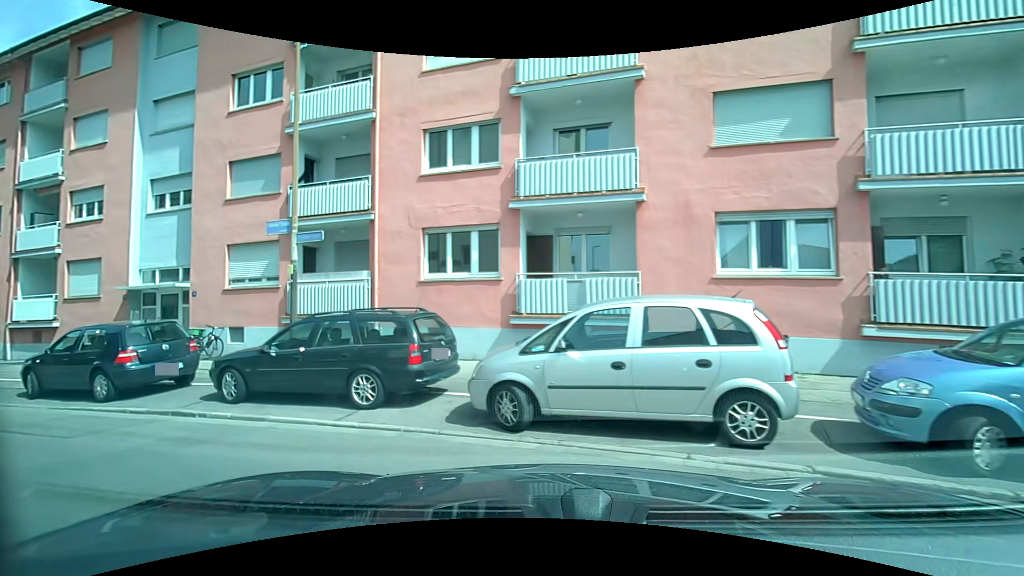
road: residential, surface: asphalt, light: Day
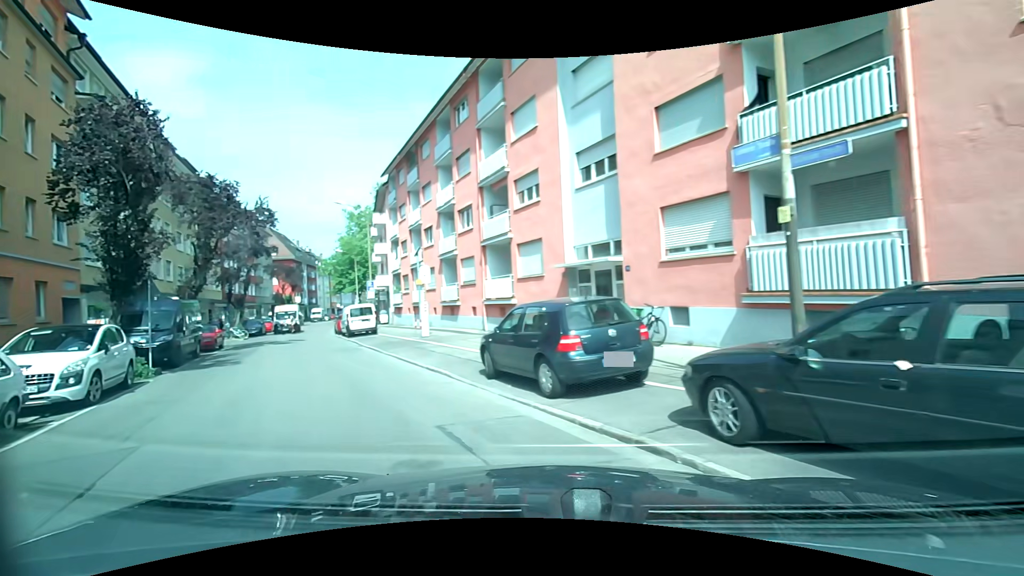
(-1.7, +4.3) m; -44°
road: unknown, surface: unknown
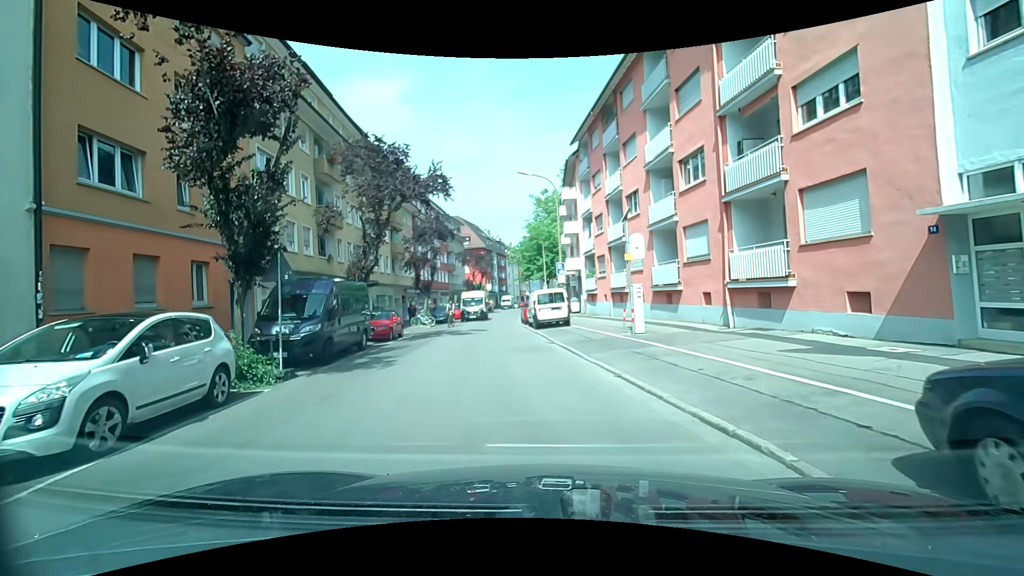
(-2.0, +6.4) m; -24°
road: residential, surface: asphalt
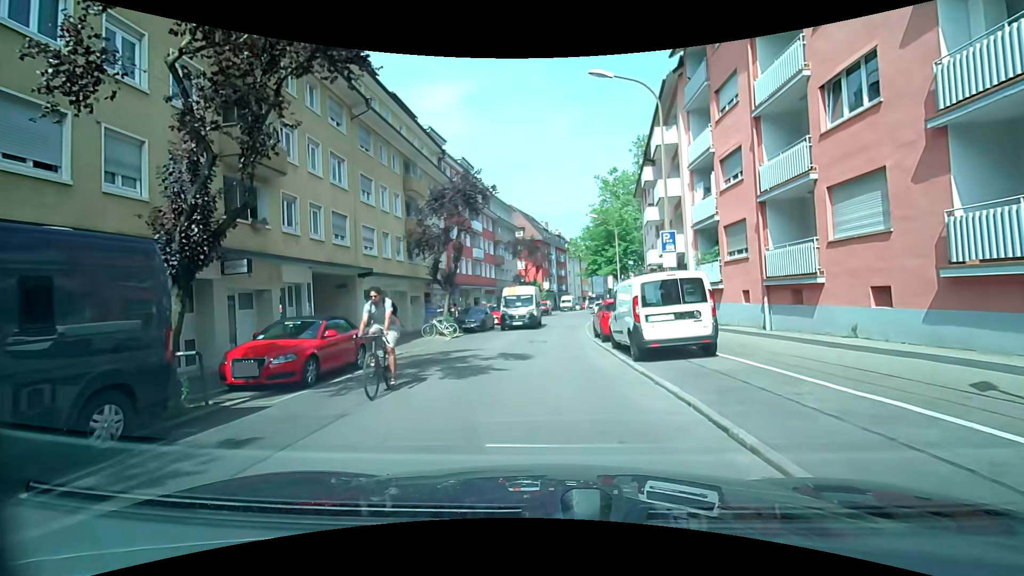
(-1.0, +13.2) m; -7°
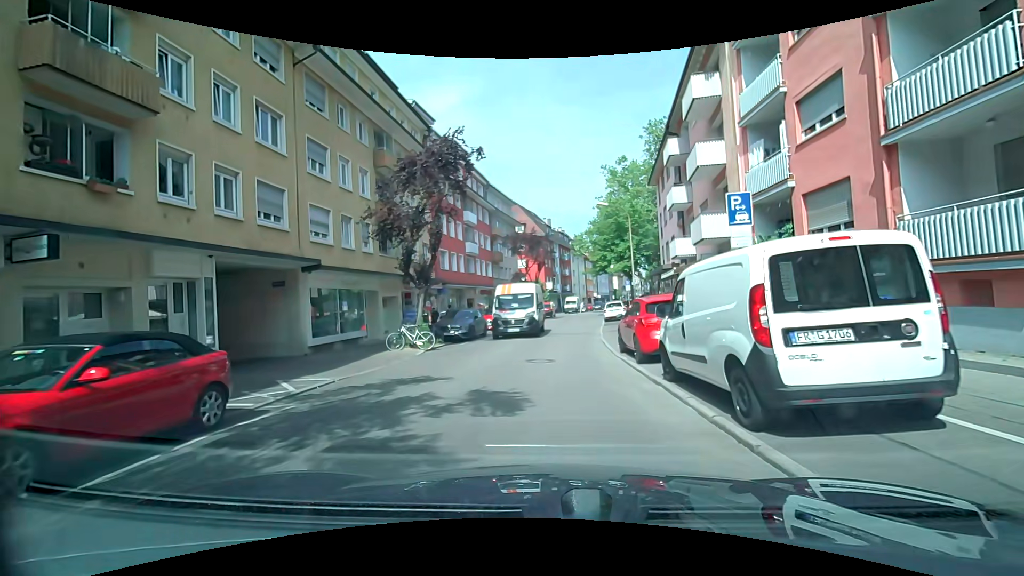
(0.0, +5.9) m; 0°
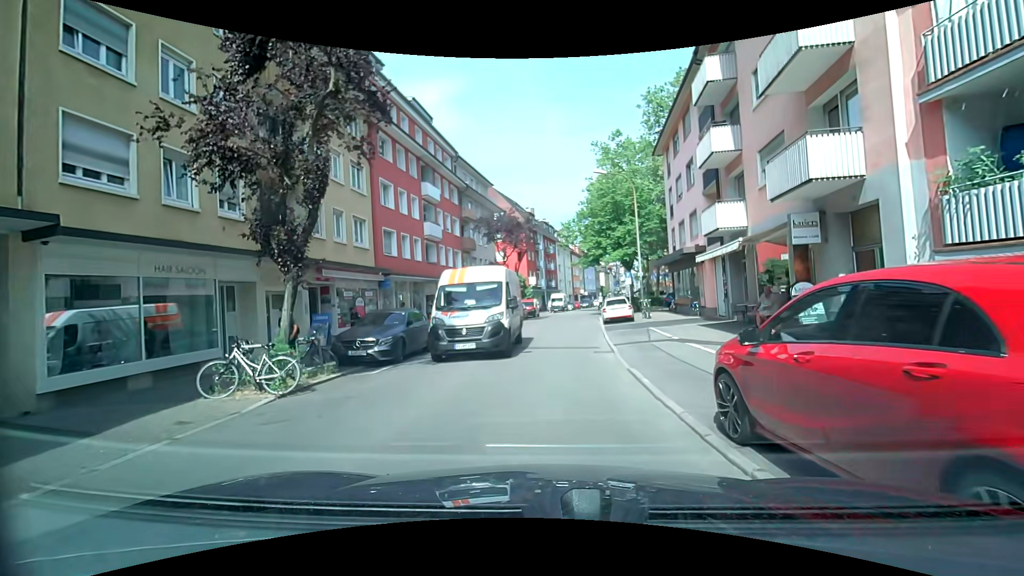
(+0.1, +9.0) m; +1°
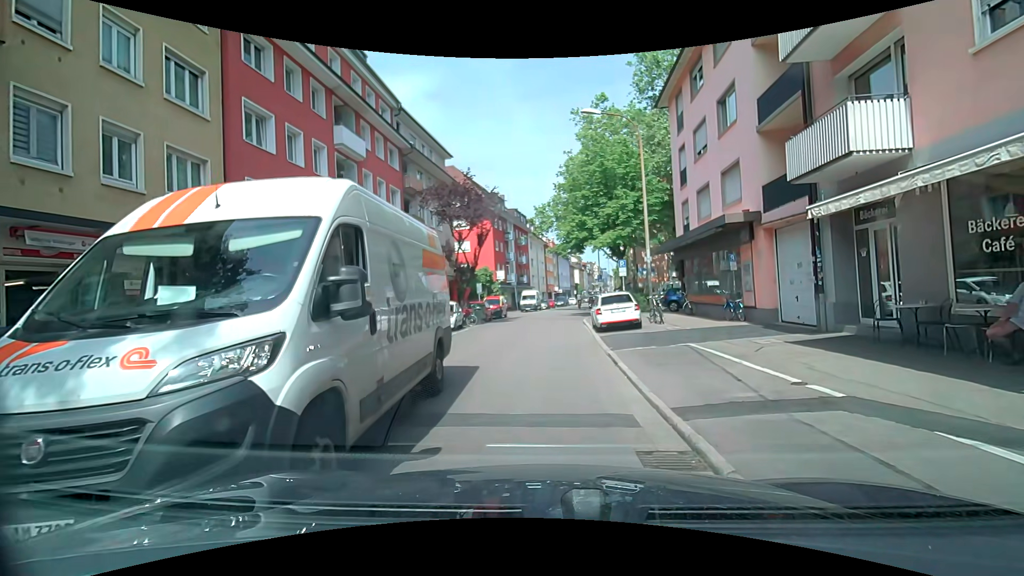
(+0.3, +9.3) m; +4°
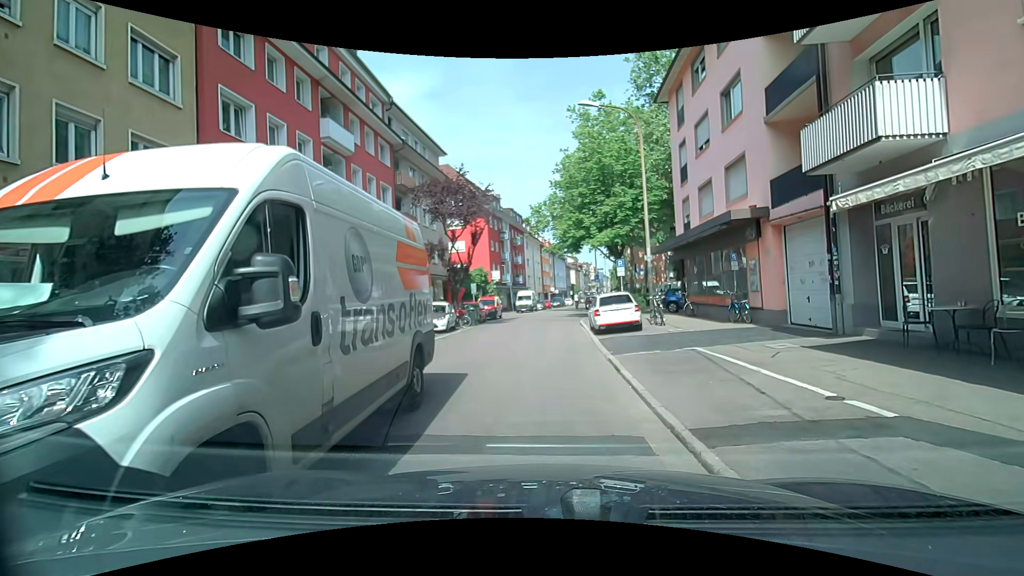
(0.0, +0.9) m; +1°
